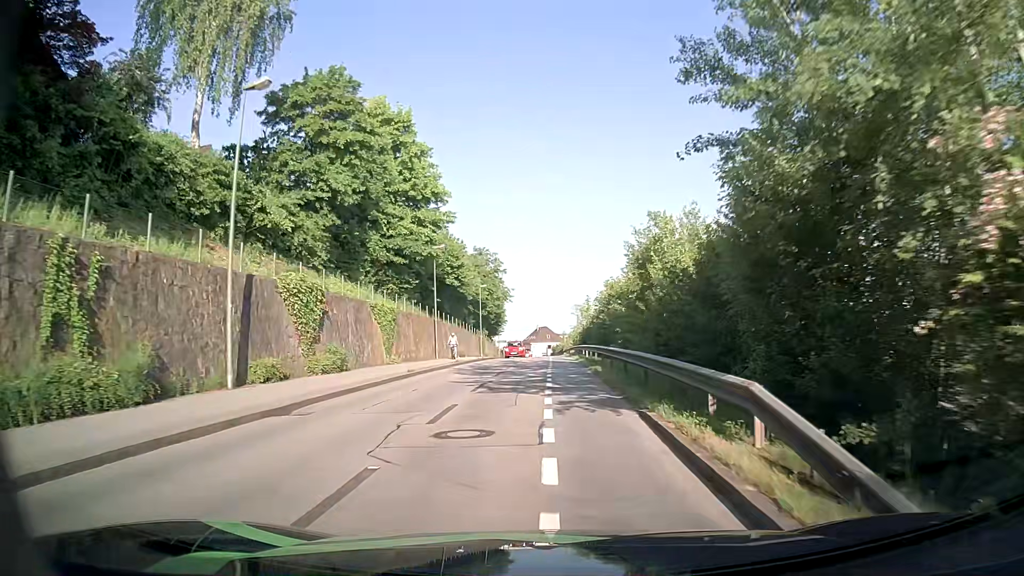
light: Day
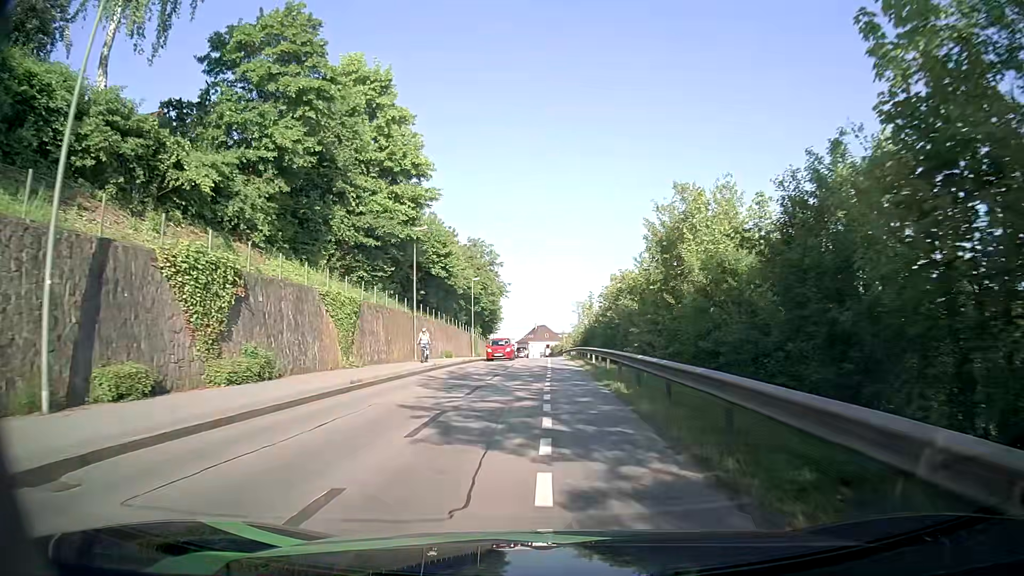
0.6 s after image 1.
(-0.1, +7.0) m; -1°
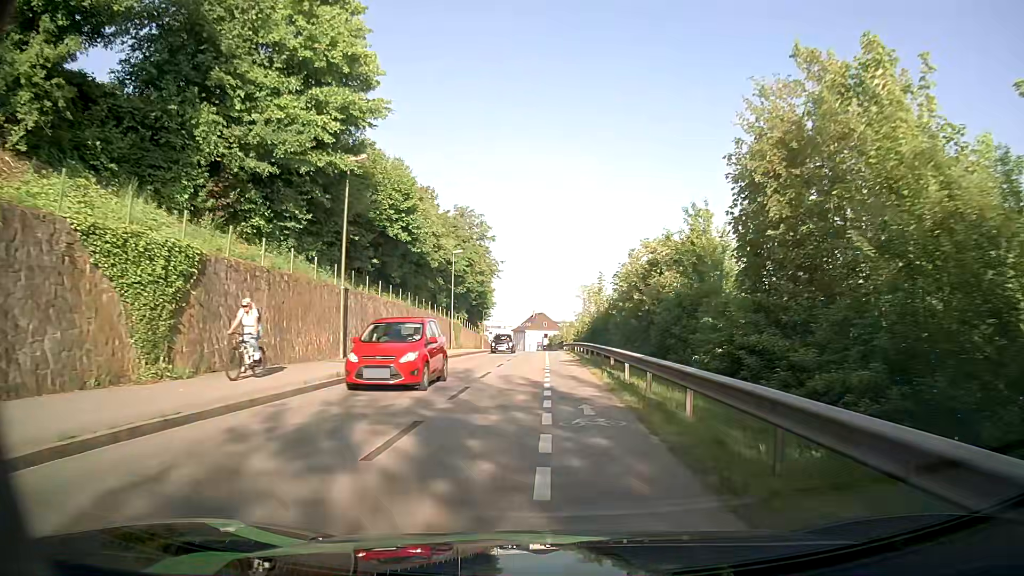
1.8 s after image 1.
(+0.2, +14.1) m; +1°
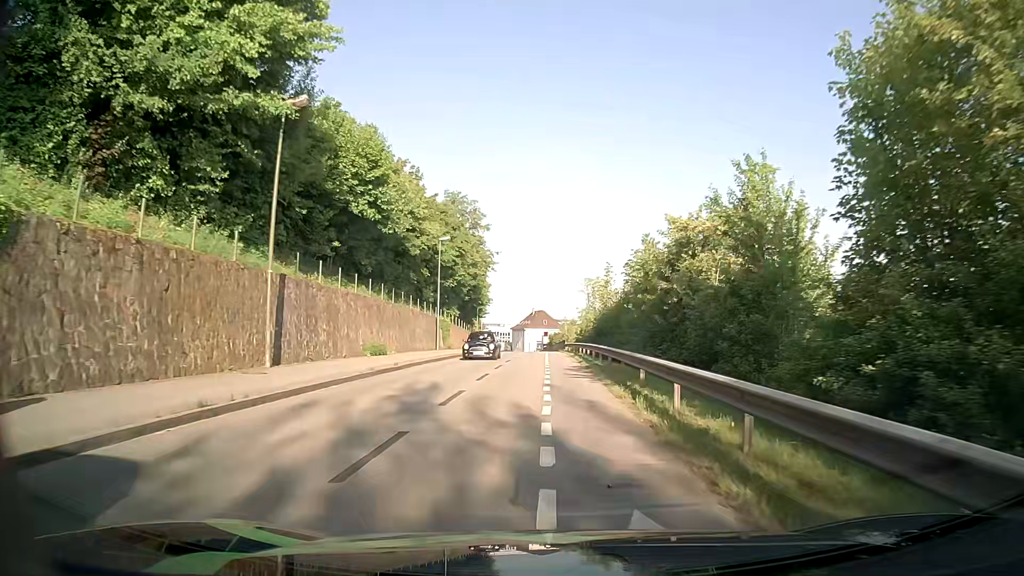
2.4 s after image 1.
(0.0, +7.0) m; -1°
